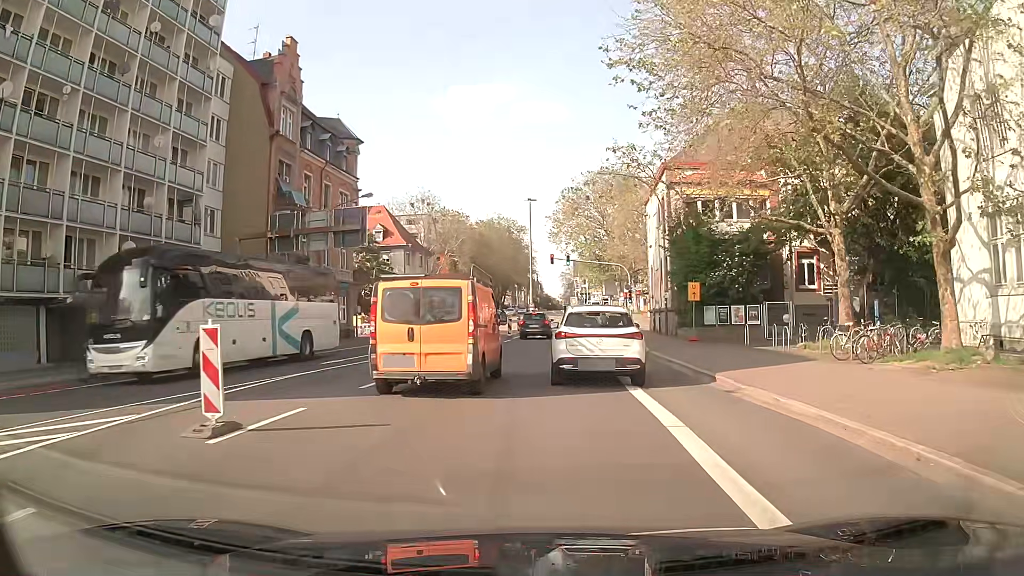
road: secondary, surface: asphalt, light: Day
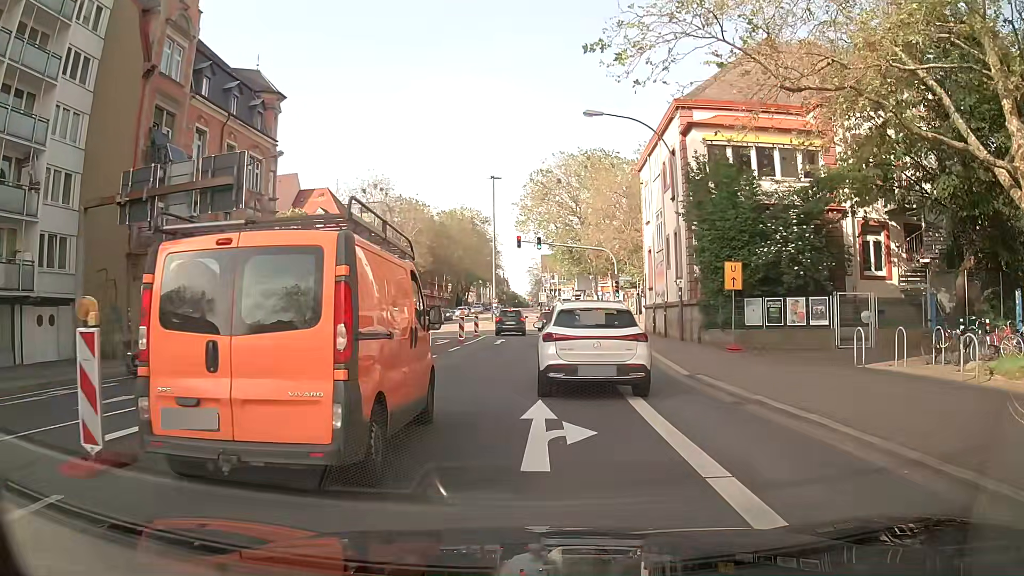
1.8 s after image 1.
(+0.4, +11.3) m; +4°
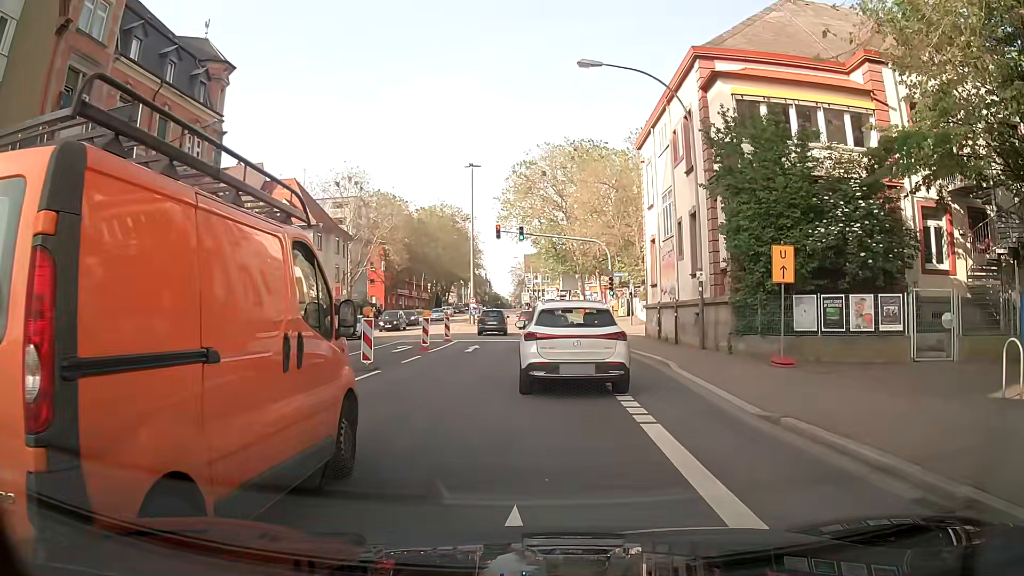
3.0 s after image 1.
(0.0, +5.9) m; +2°
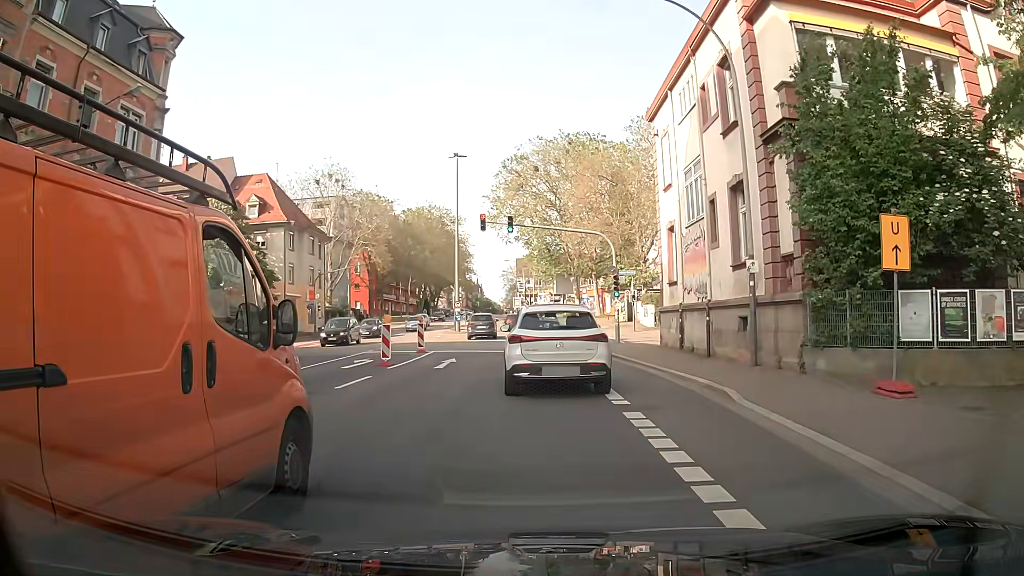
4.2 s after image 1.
(0.0, +6.0) m; 0°
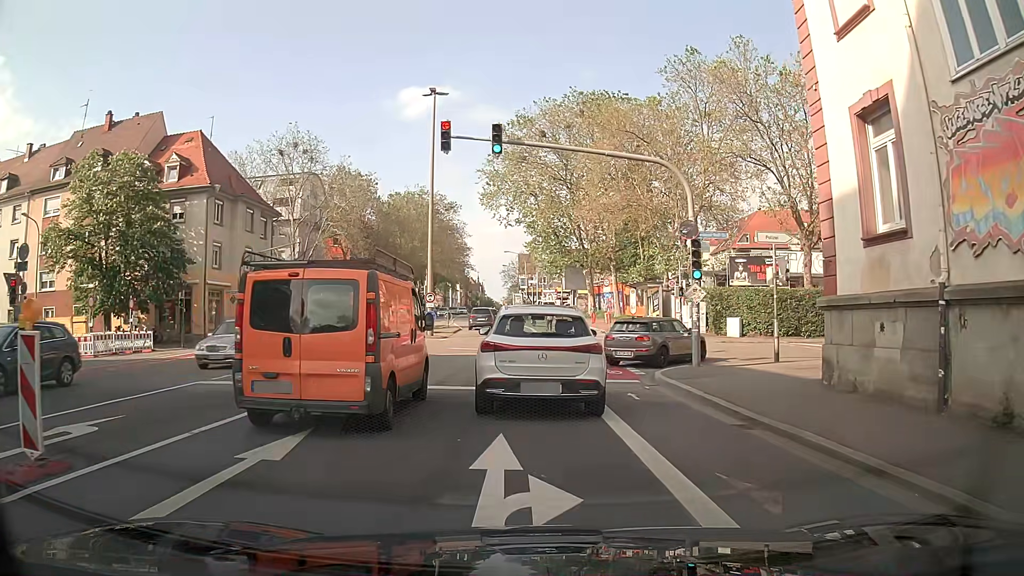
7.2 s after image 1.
(-0.2, +15.8) m; 0°
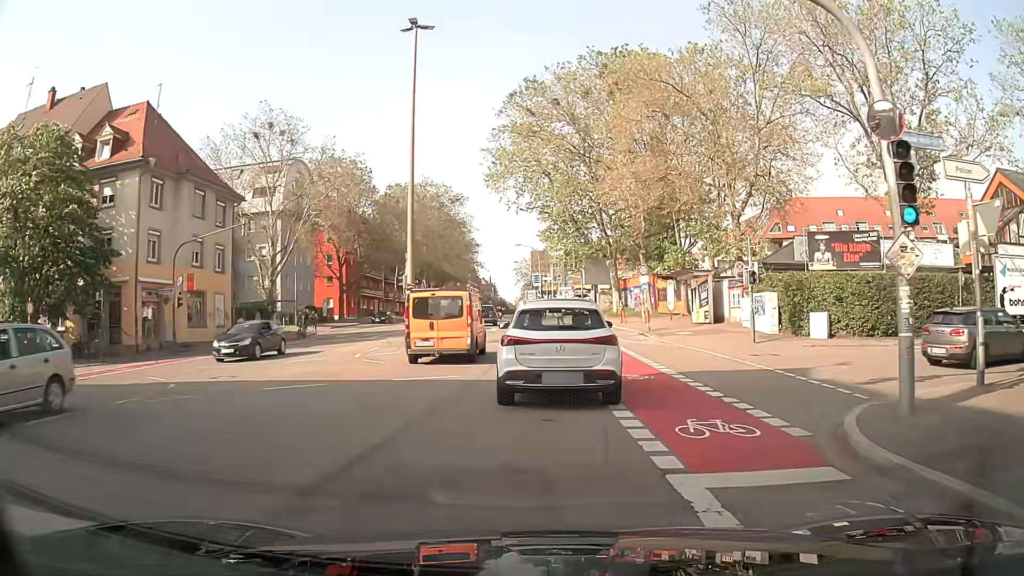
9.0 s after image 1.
(-0.3, +10.2) m; -2°
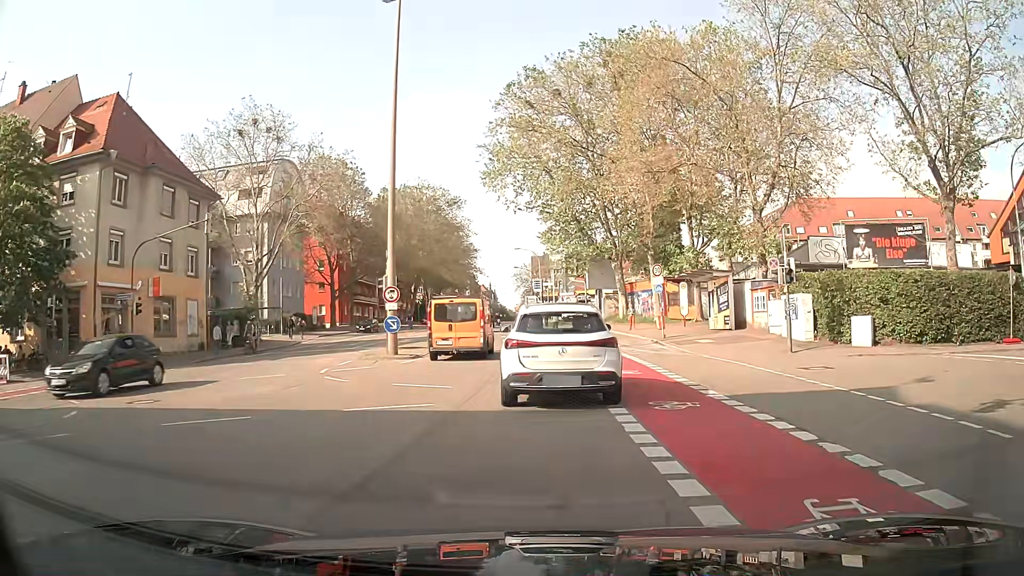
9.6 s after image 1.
(0.0, +4.0) m; 0°
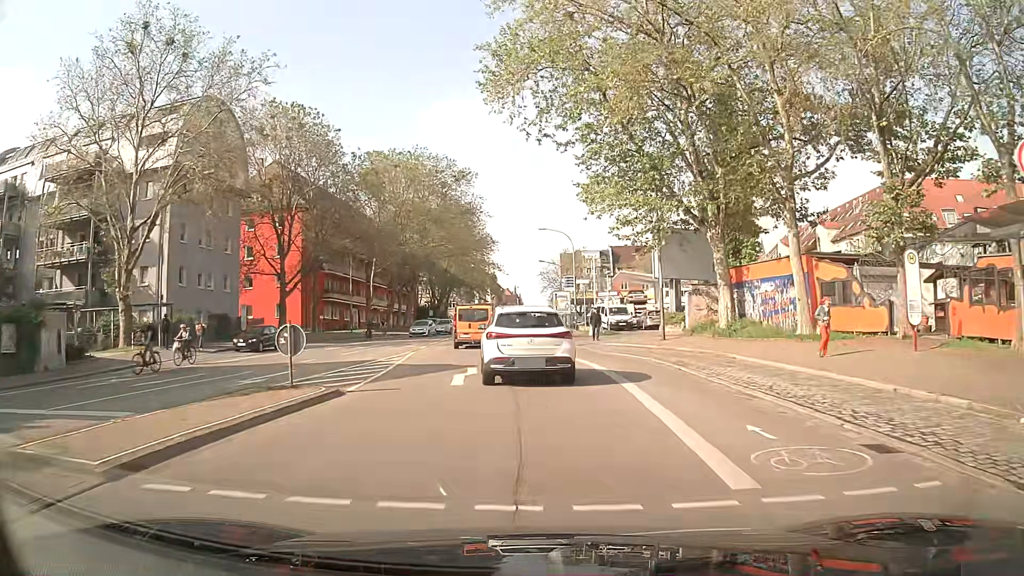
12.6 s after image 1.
(-0.3, +25.1) m; -3°
(0, +10) (-1, +20) (-2, +30) (-3, +40) (-4, +50) (-4, +60) (-4, +70) (-4, +80) (-4, +90) (-3, +100) m
